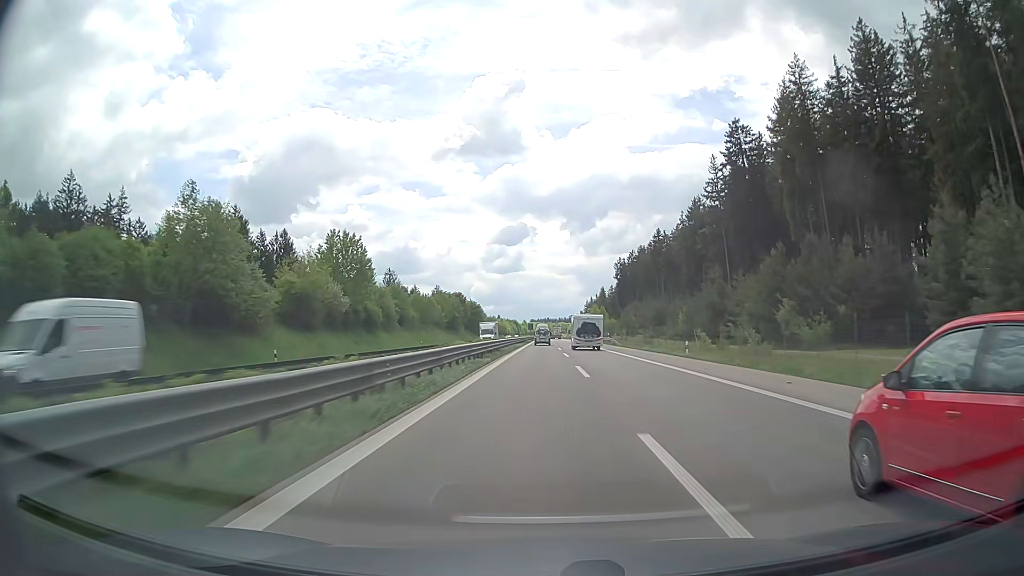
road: trunk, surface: asphalt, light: Day
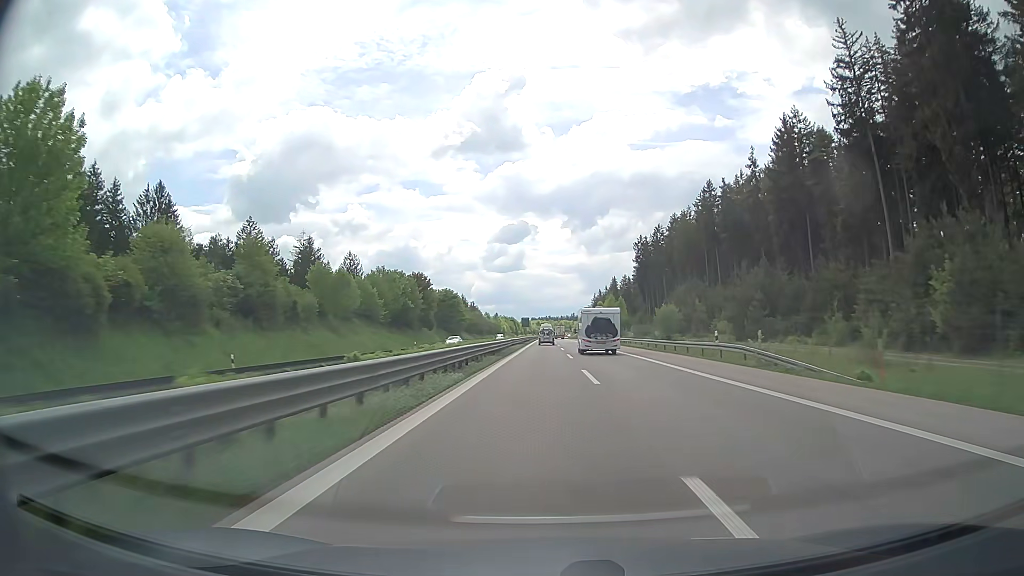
(+0.1, +56.0) m; 0°
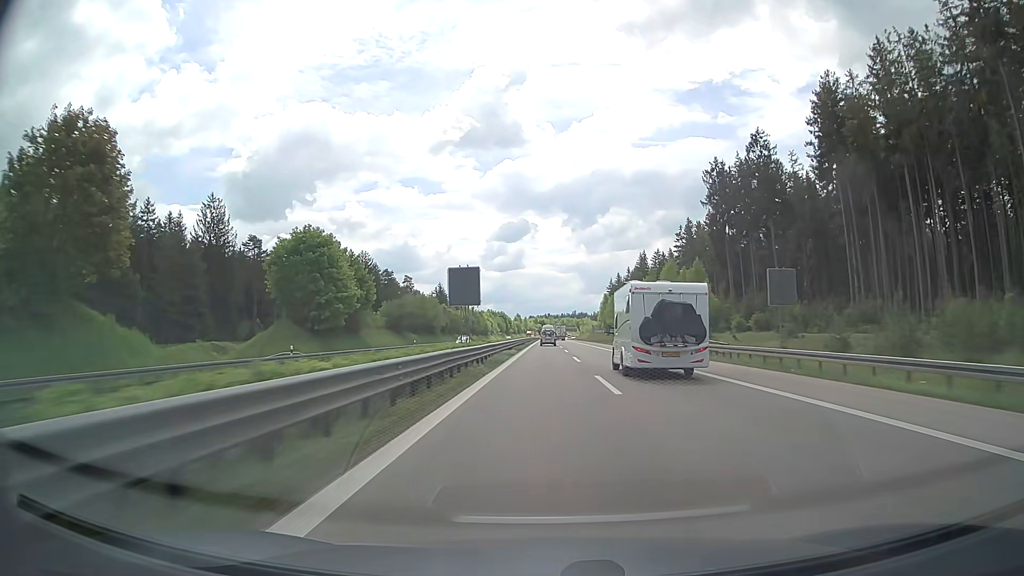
(0.0, +93.0) m; 0°
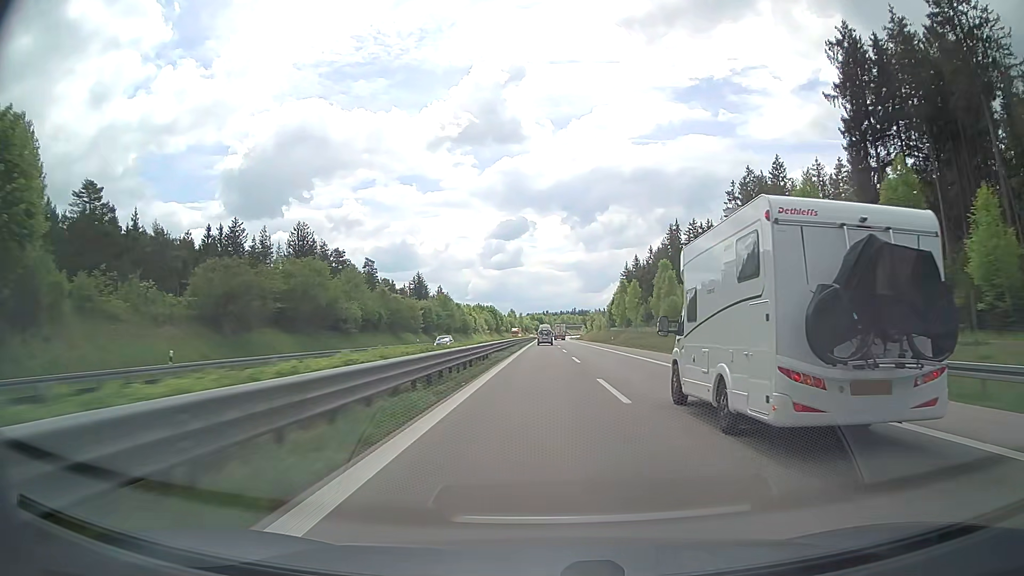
(+0.1, +55.6) m; 0°
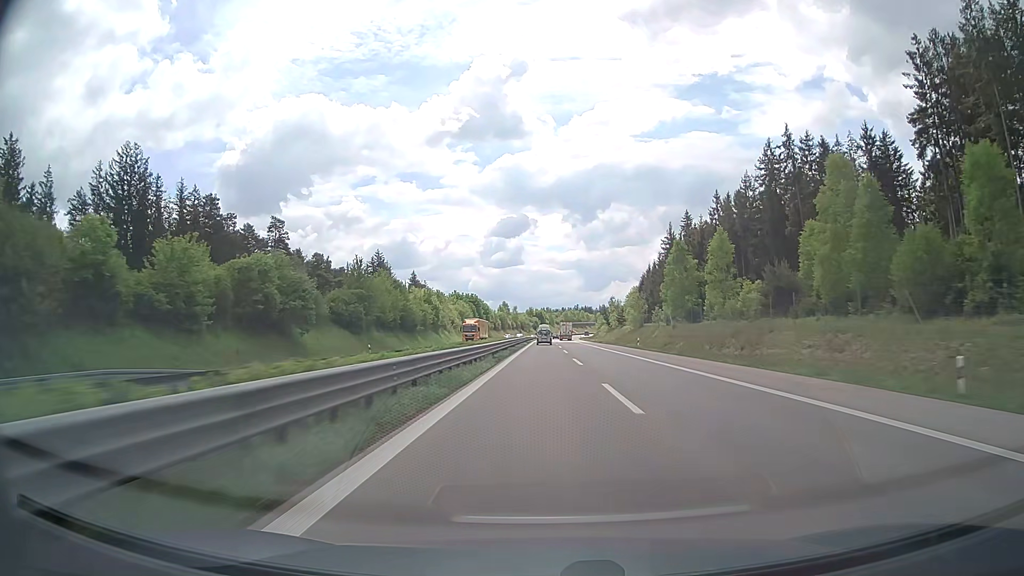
(-0.1, +73.9) m; 0°
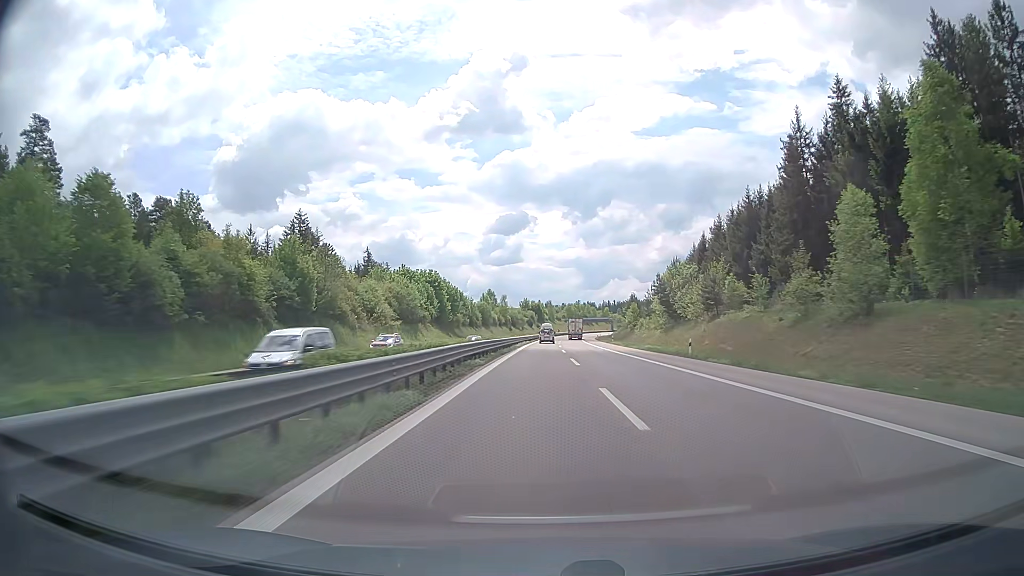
(+0.2, +73.7) m; 0°
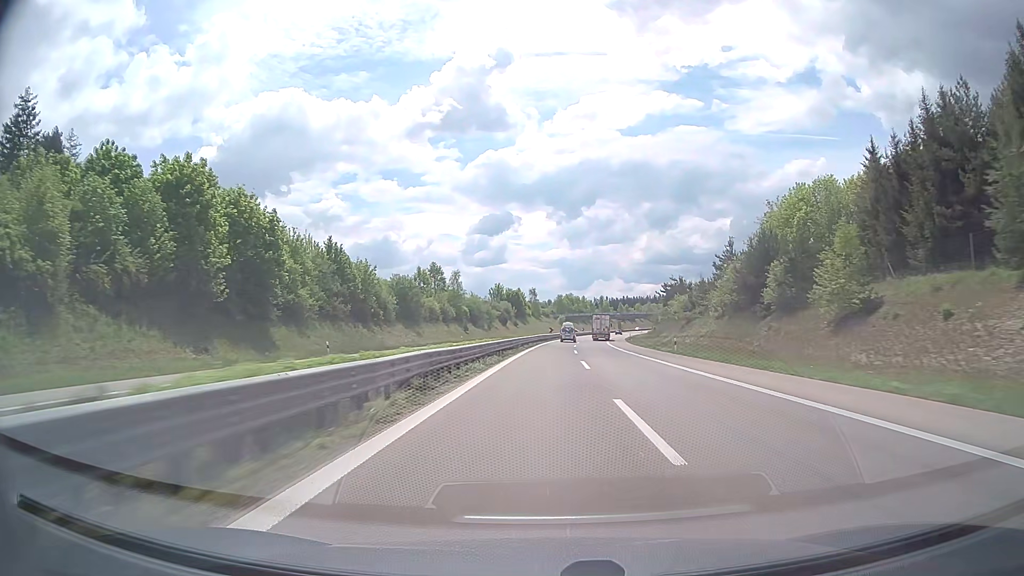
(+0.7, +92.5) m; +1°
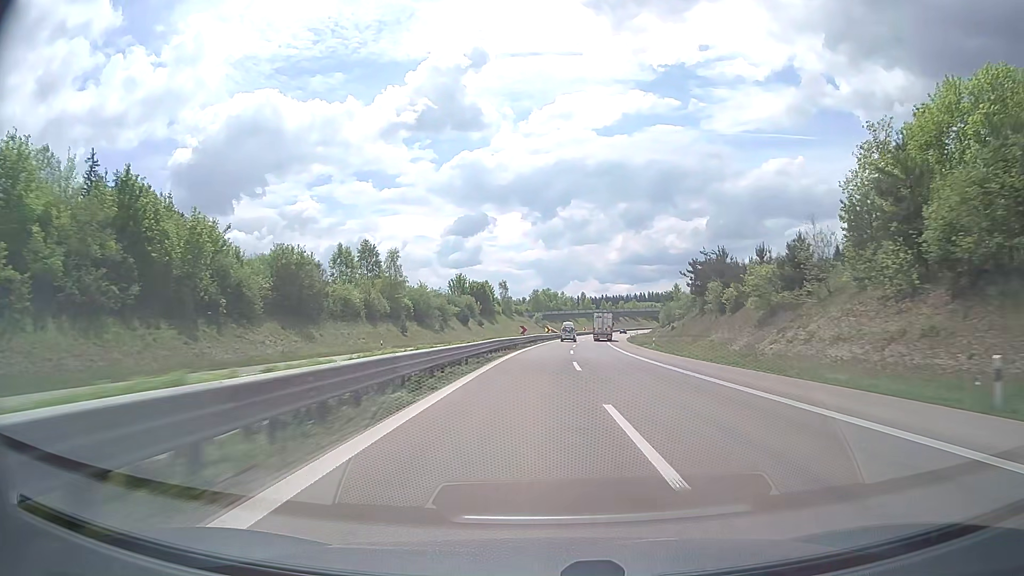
(+0.7, +37.2) m; +2°
(0, +10) (0, +20) (0, +30) (+1, +40) (+1, +50) (+2, +60) (+2, +70) (+3, +80) (+4, +90) (+5, +100) m
